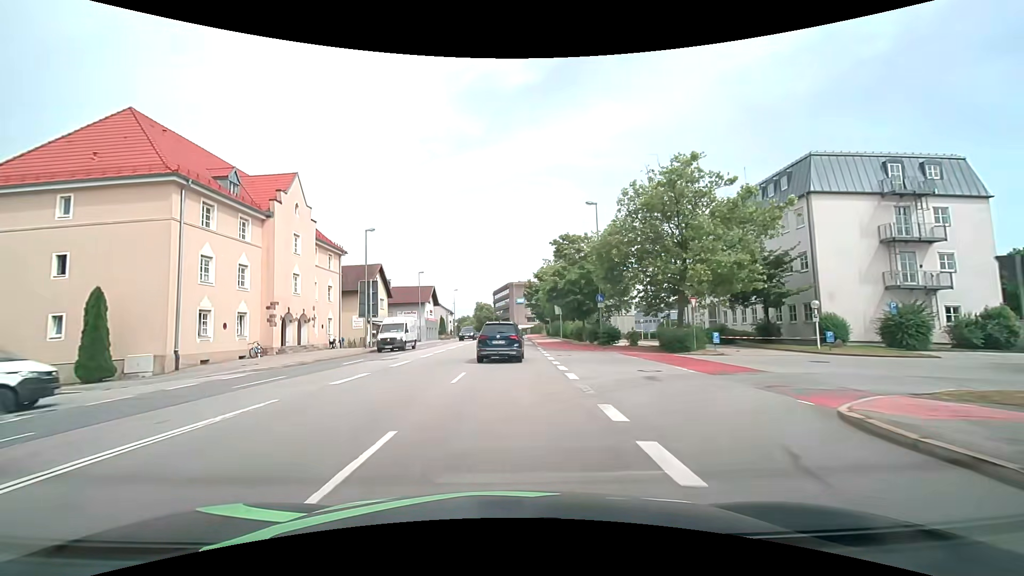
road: primary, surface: asphalt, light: Day
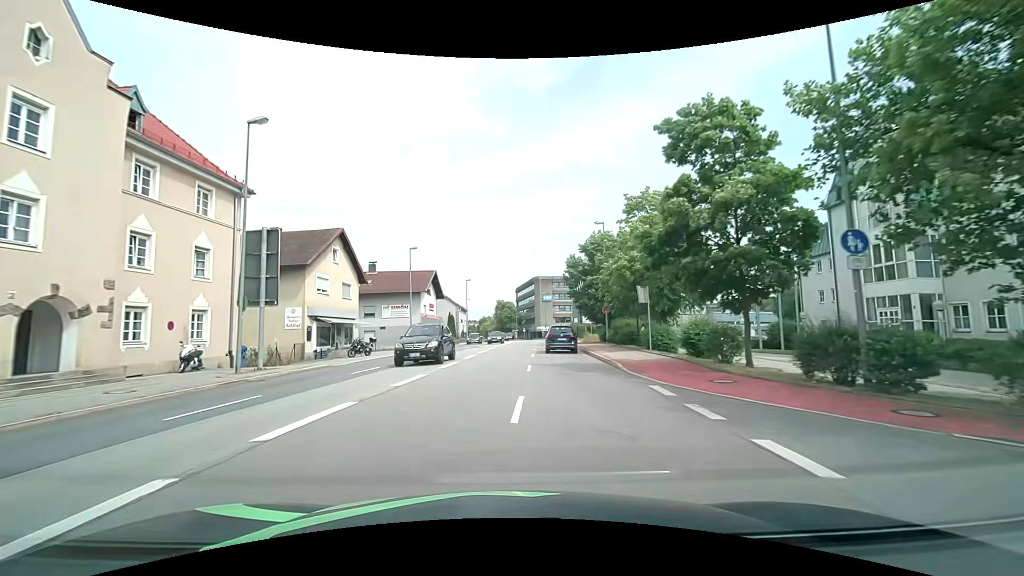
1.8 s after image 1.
(-0.9, +23.5) m; -3°
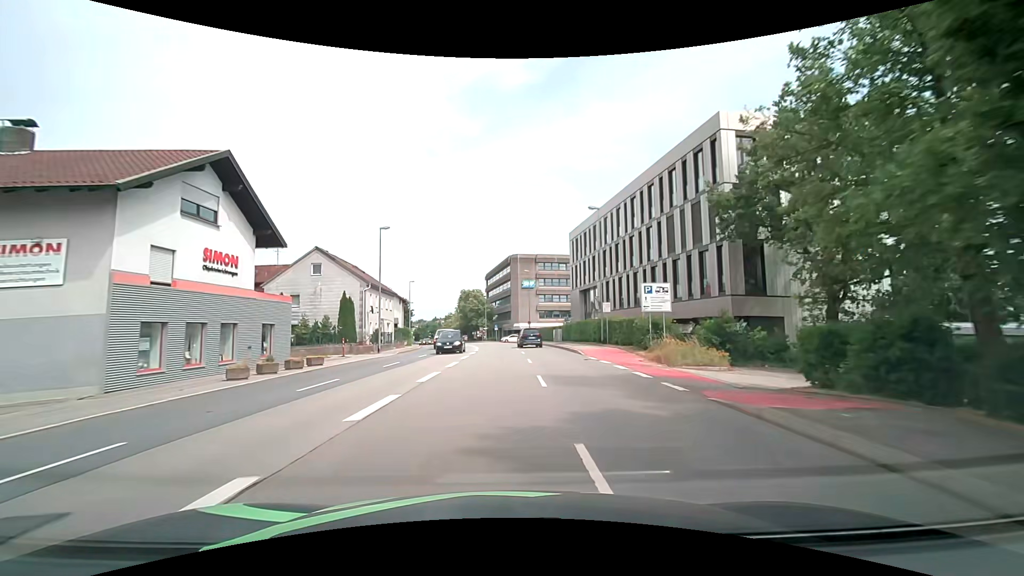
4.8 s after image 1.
(+1.2, +40.5) m; +3°
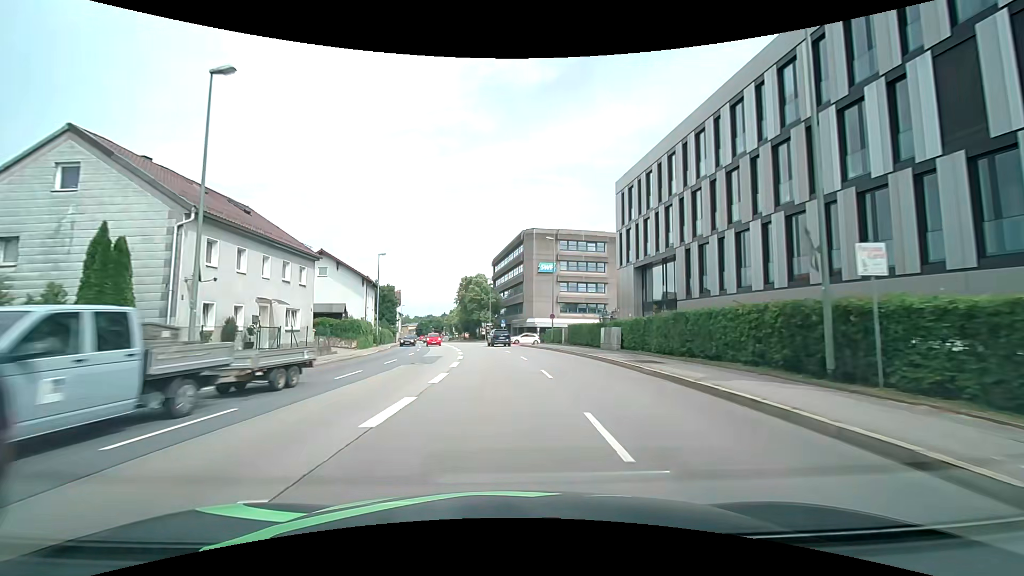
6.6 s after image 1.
(-0.2, +24.7) m; -1°
(0, +10) (0, +20) (-1, +30) (-2, +40) (-3, +50) (-4, +60) (-6, +70) (-8, +79) (-10, +89) (-12, +99) m
